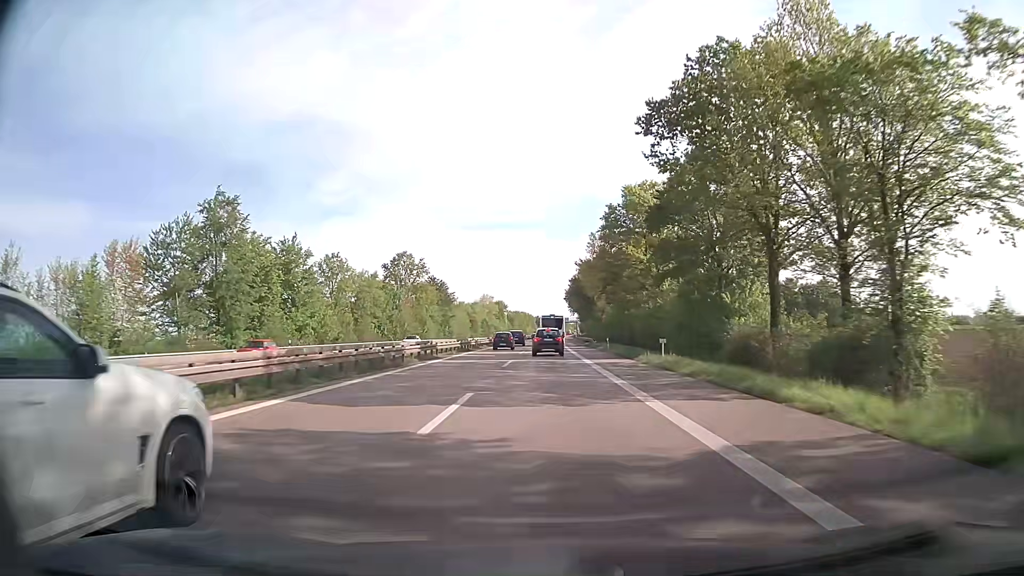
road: trunk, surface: asphalt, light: Day
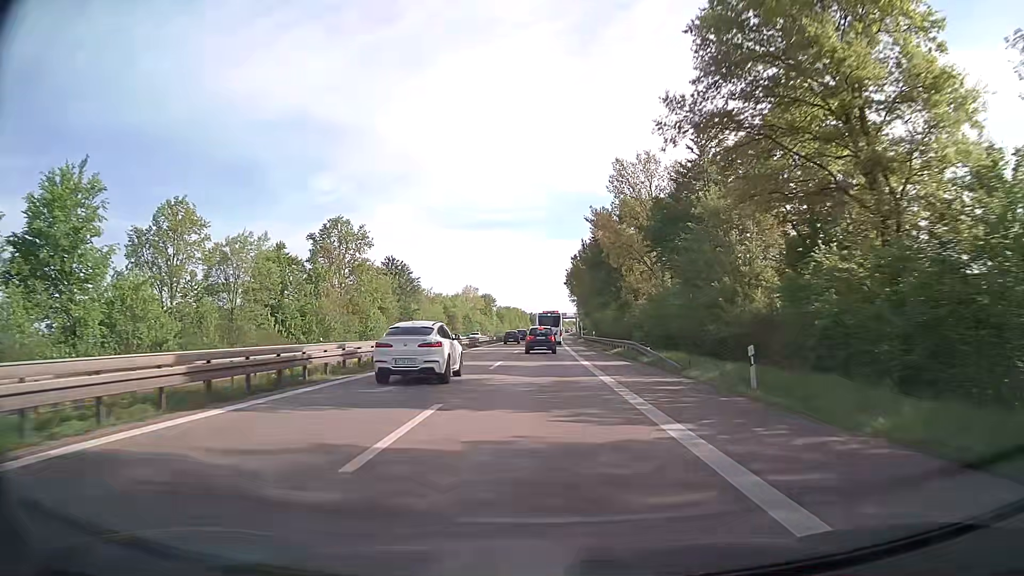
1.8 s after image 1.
(+0.3, +38.8) m; +1°
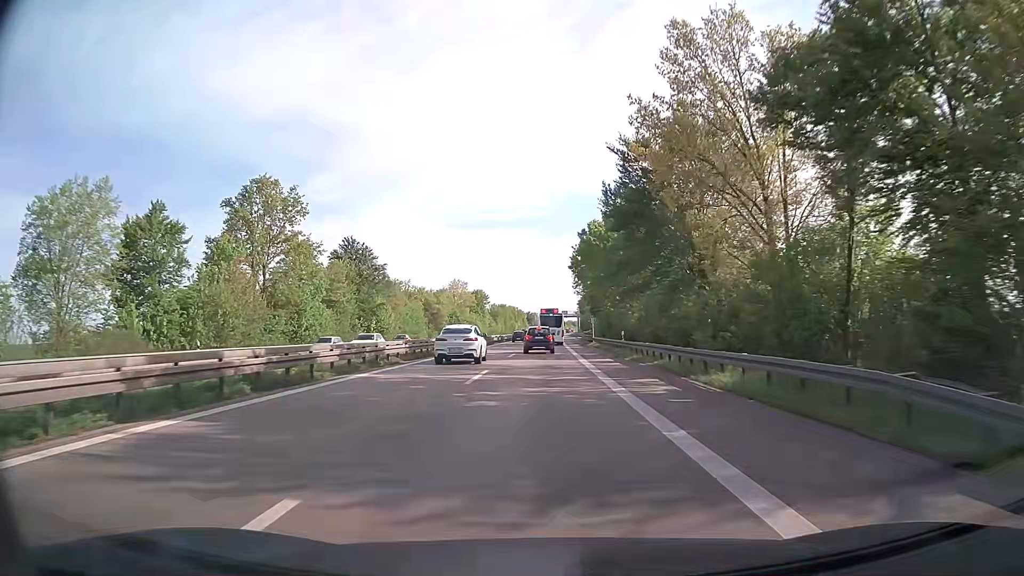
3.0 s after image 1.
(0.0, +25.4) m; 0°
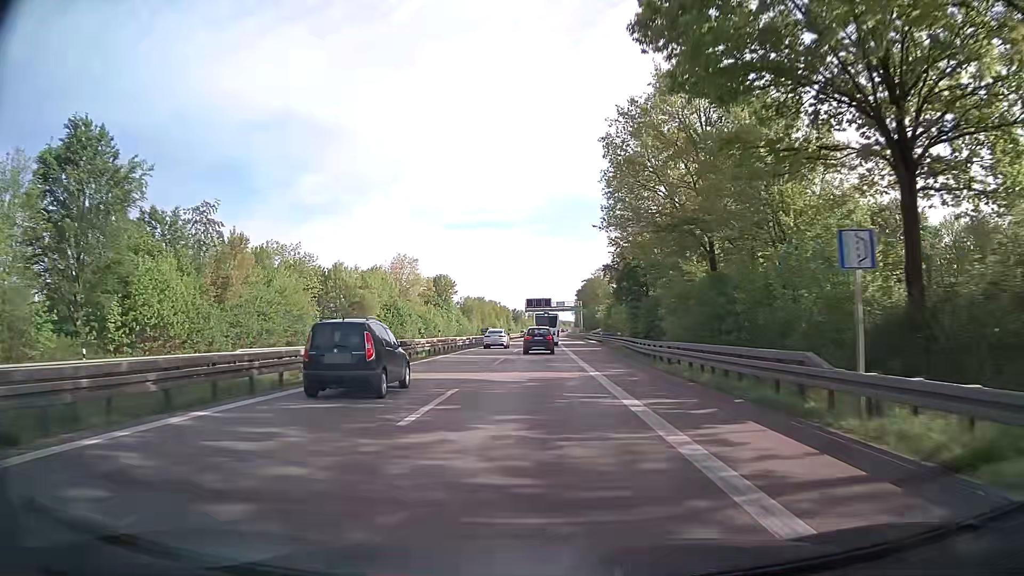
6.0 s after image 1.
(+0.7, +62.0) m; +1°
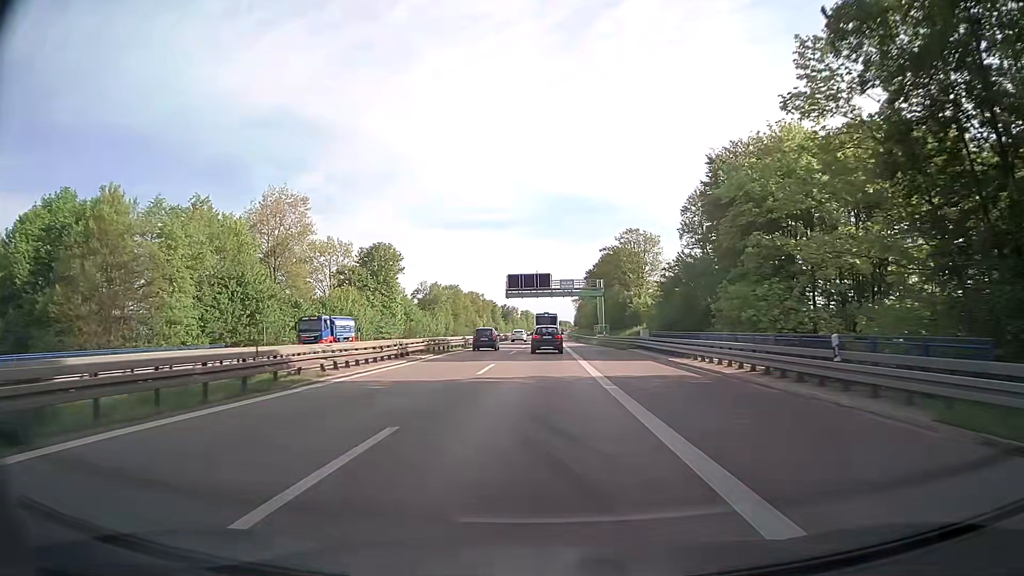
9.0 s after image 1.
(+0.4, +60.6) m; +1°
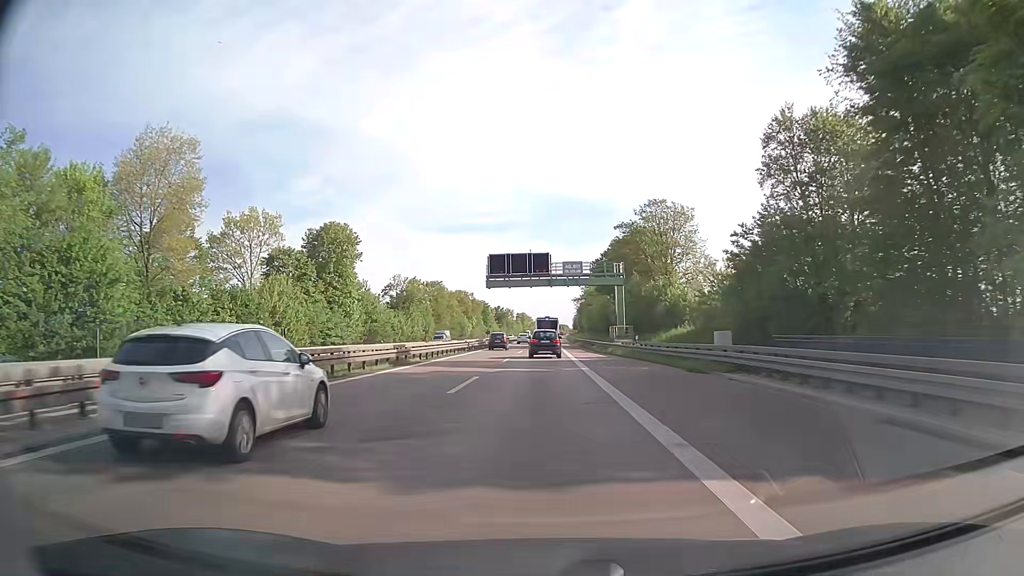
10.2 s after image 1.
(+0.2, +24.4) m; +1°
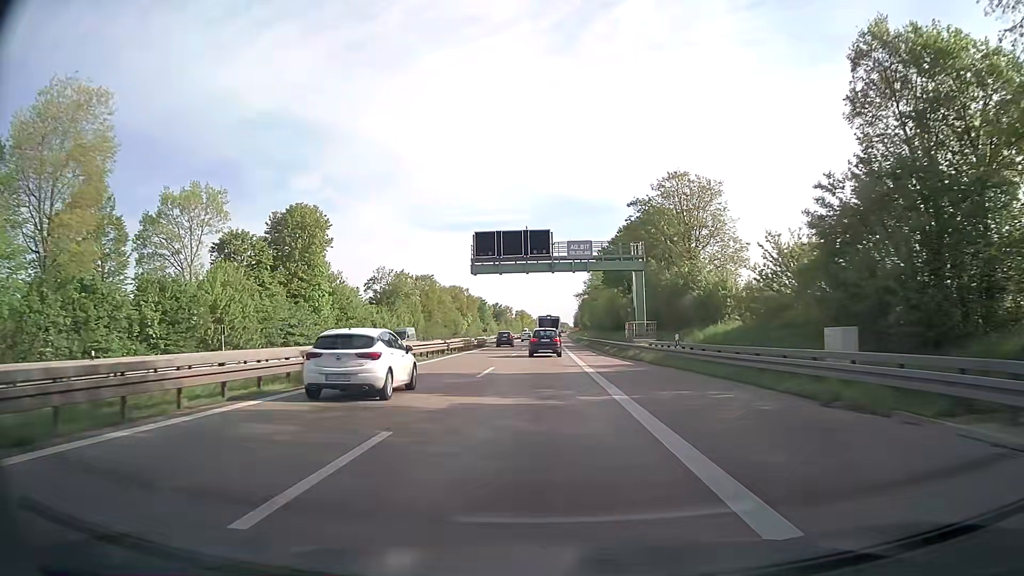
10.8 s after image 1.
(0.0, +12.3) m; 0°
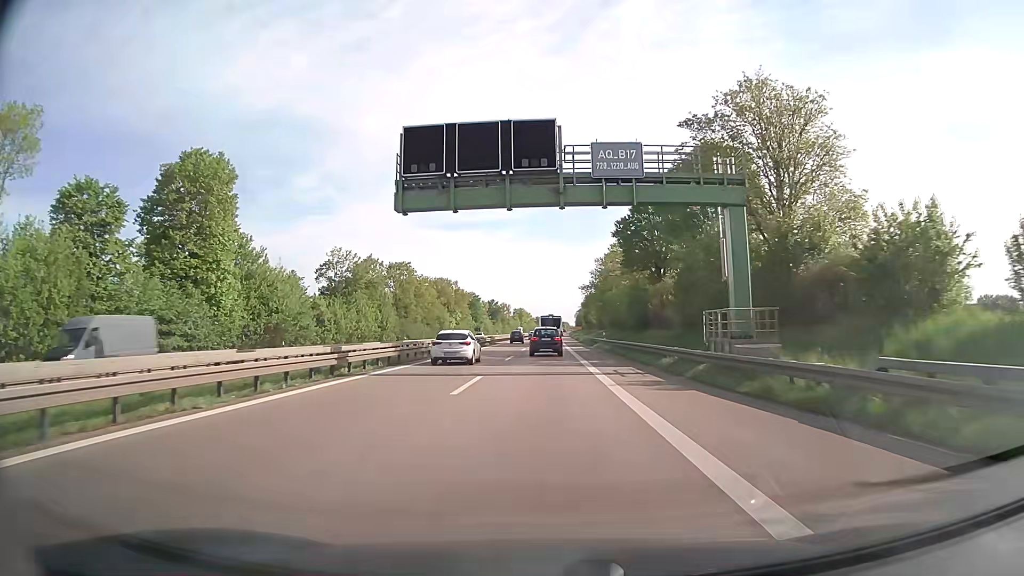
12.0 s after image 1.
(-0.1, +24.6) m; 0°
(0, +10) (0, +20) (0, +30) (0, +40) (0, +50) (0, +60) (0, +70) (0, +80) (0, +90) (+1, +100) m
